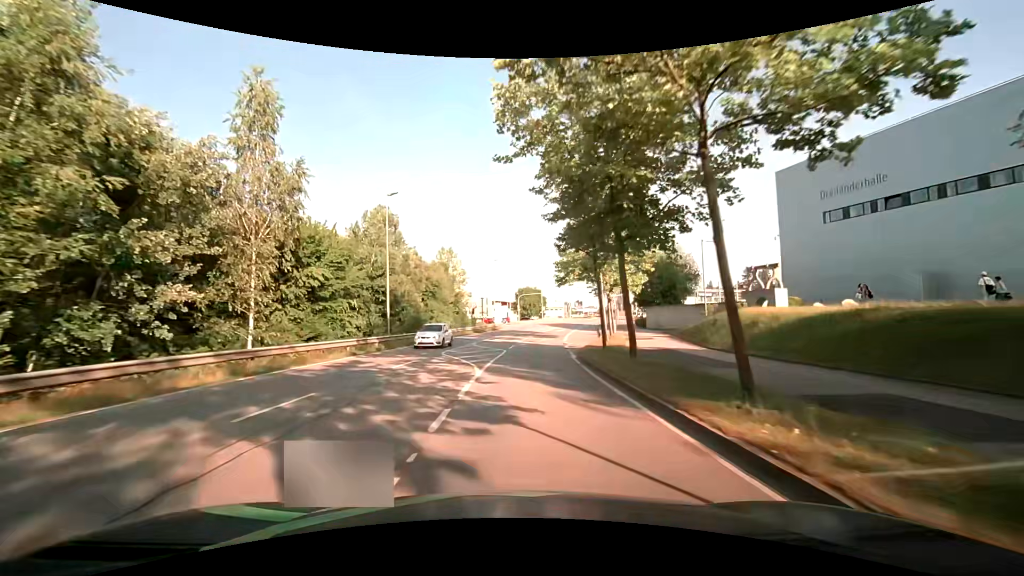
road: secondary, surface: asphalt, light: Day
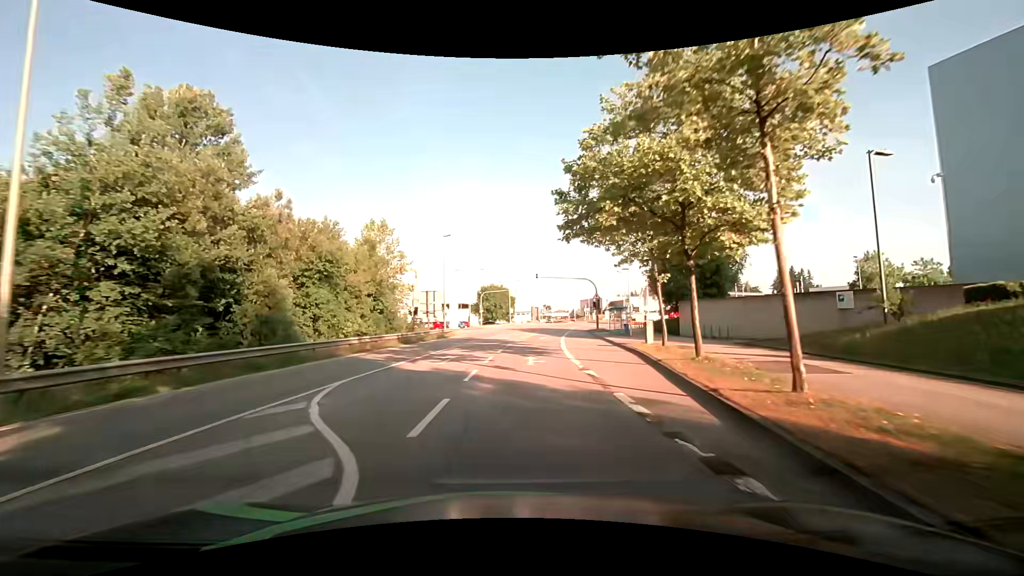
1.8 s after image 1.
(+0.8, +22.5) m; +4°
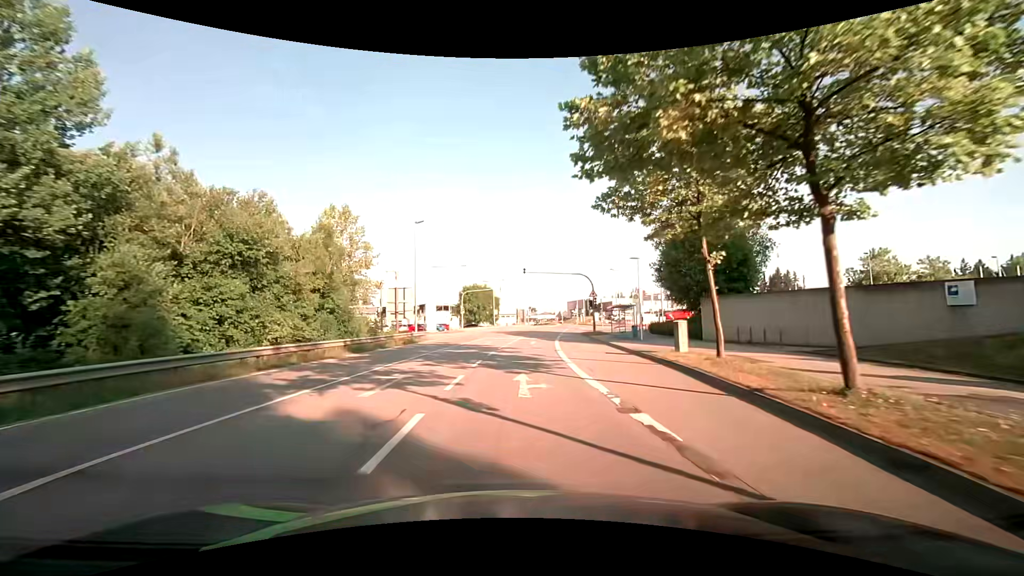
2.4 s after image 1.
(+0.1, +7.5) m; +1°
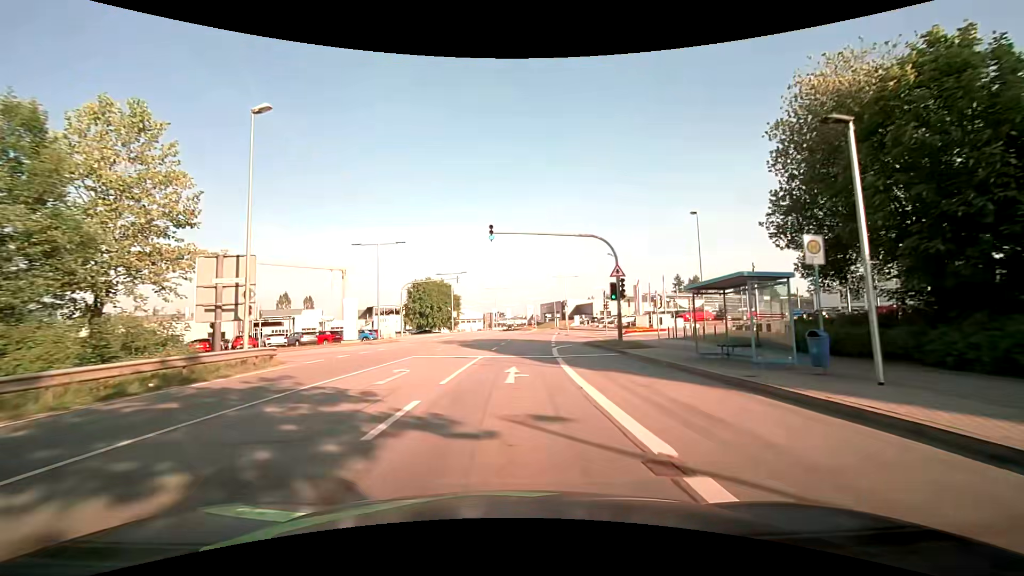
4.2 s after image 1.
(+0.9, +22.6) m; +5°
(0, +10) (0, +20) (+1, +30) (+2, +40) (+3, +50) (+4, +60) (+5, +70) (+6, +80) (+6, +90) (+7, +100) m
